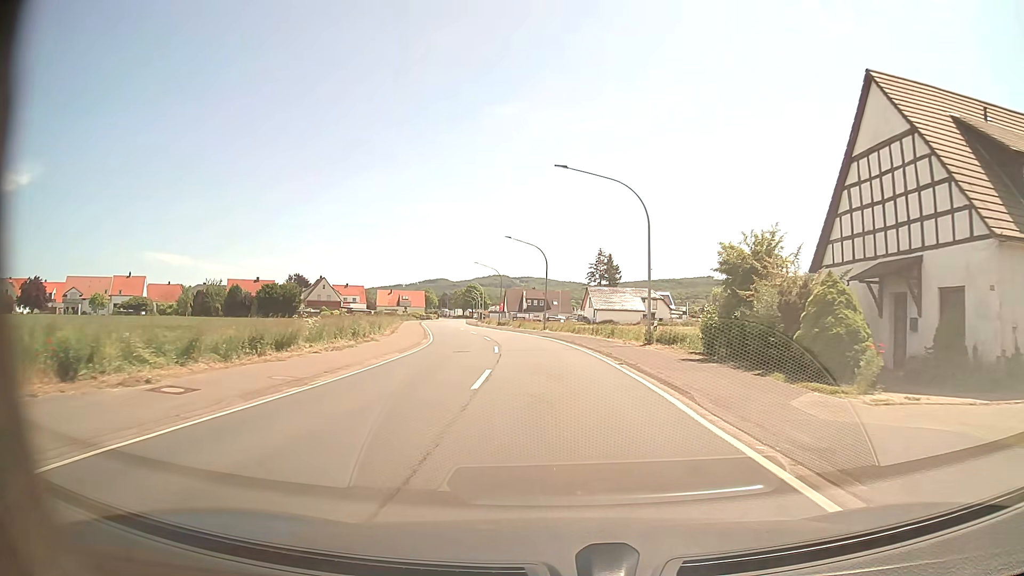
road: primary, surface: asphalt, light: Day
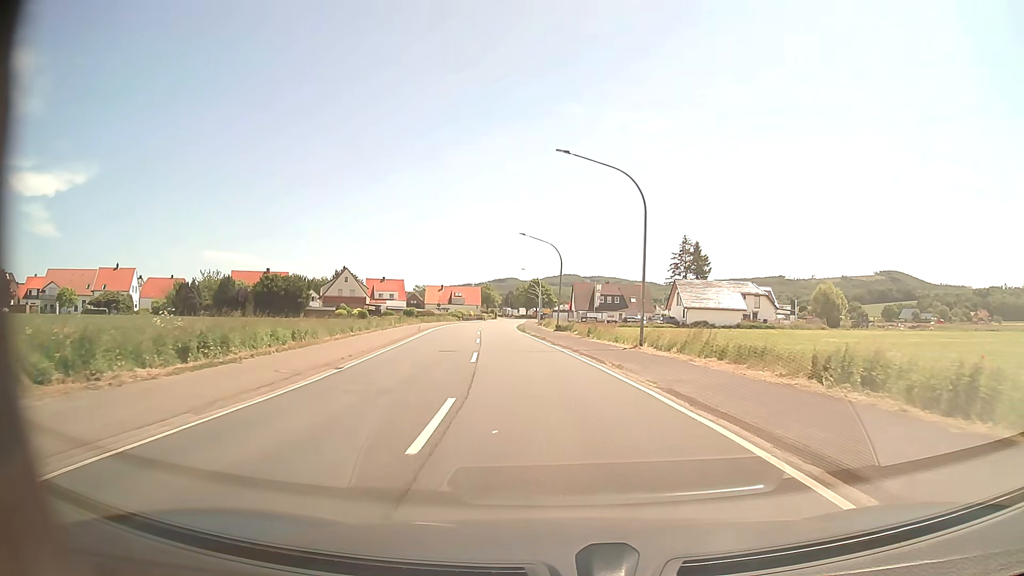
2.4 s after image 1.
(-1.5, +30.4) m; -6°
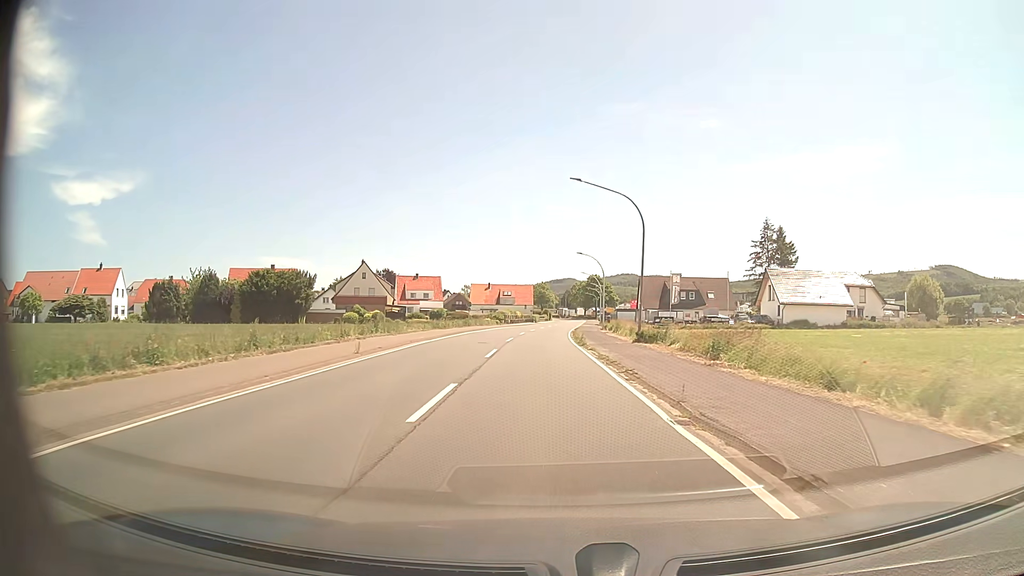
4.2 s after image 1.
(-1.0, +22.9) m; -5°
(0, +10) (0, +20) (0, +30) (-1, +40) (-1, +50) (0, +60) (0, +70) (0, +80) (+1, +90) (+1, +100) m
